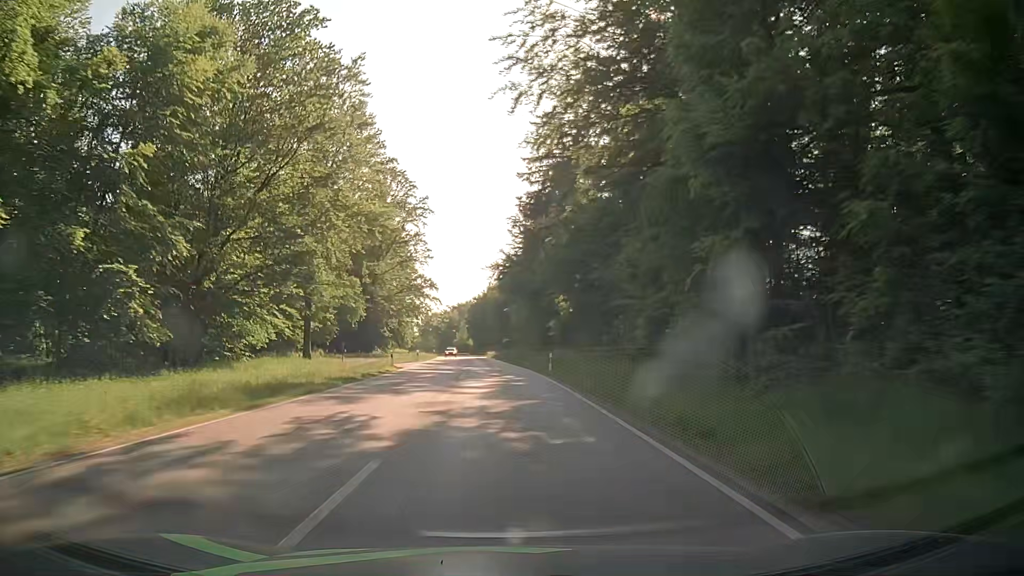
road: secondary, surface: asphalt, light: Day
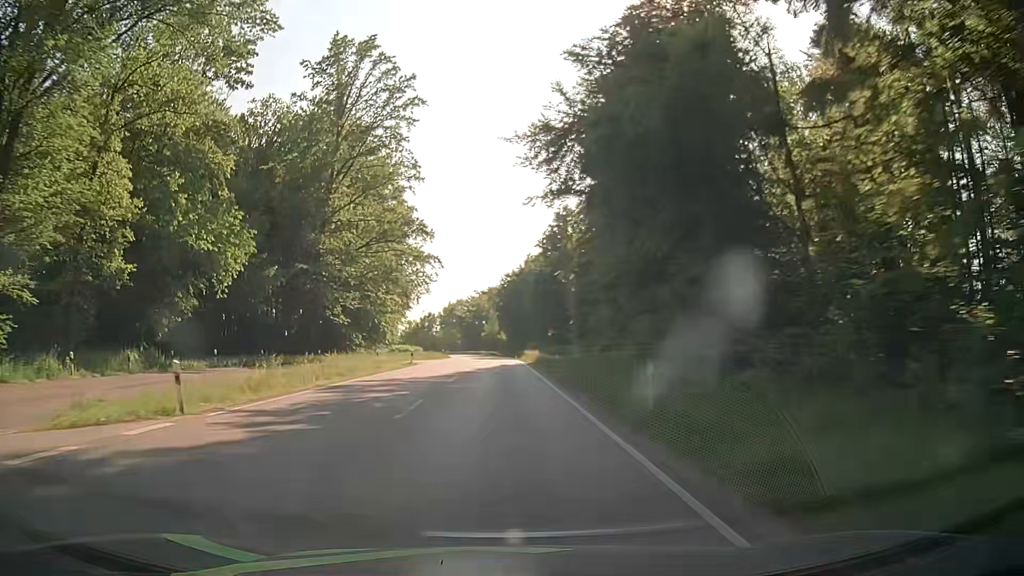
(-1.1, +51.4) m; -3°
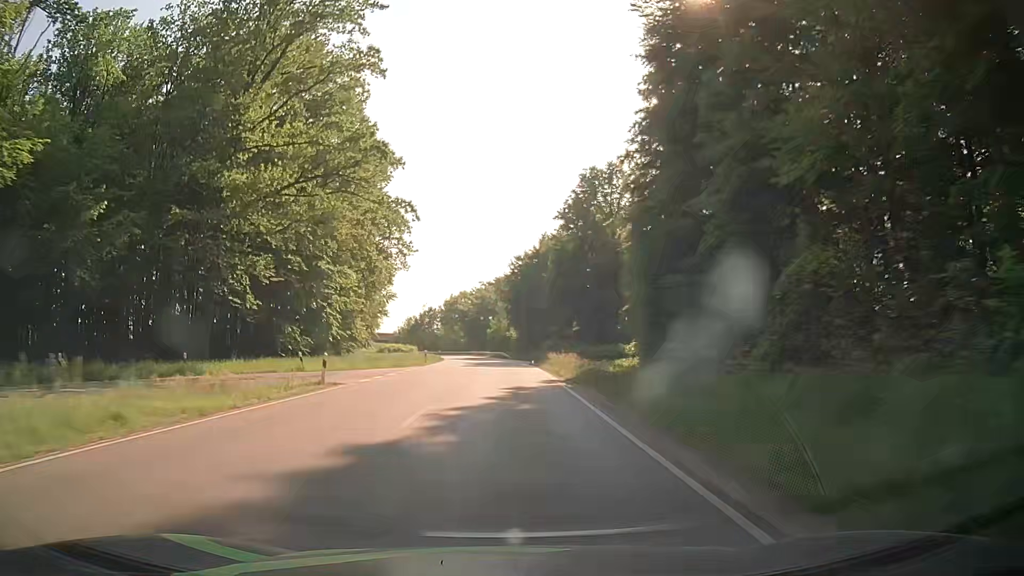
(-0.2, +25.2) m; -1°
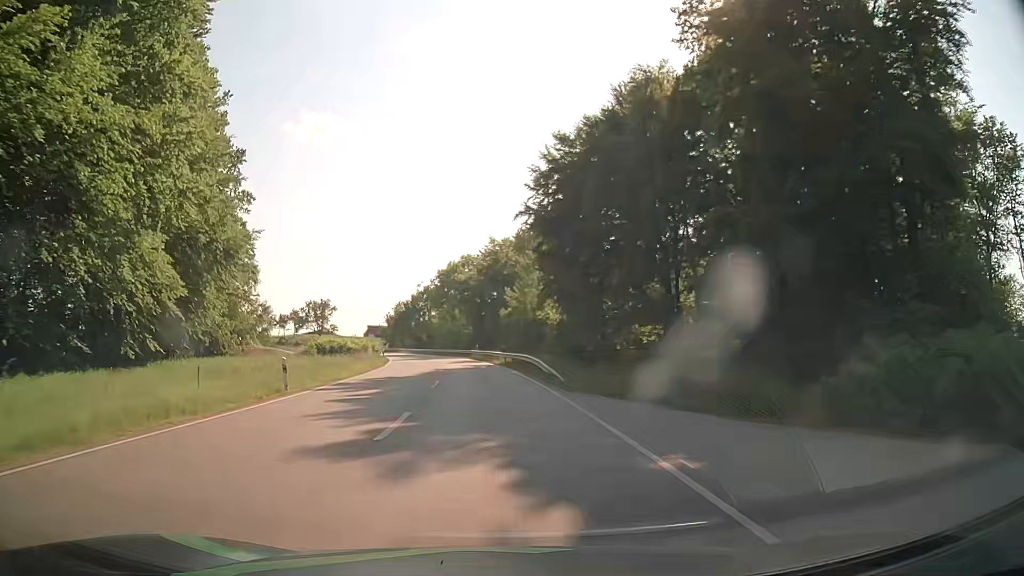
(-0.4, +61.0) m; -2°
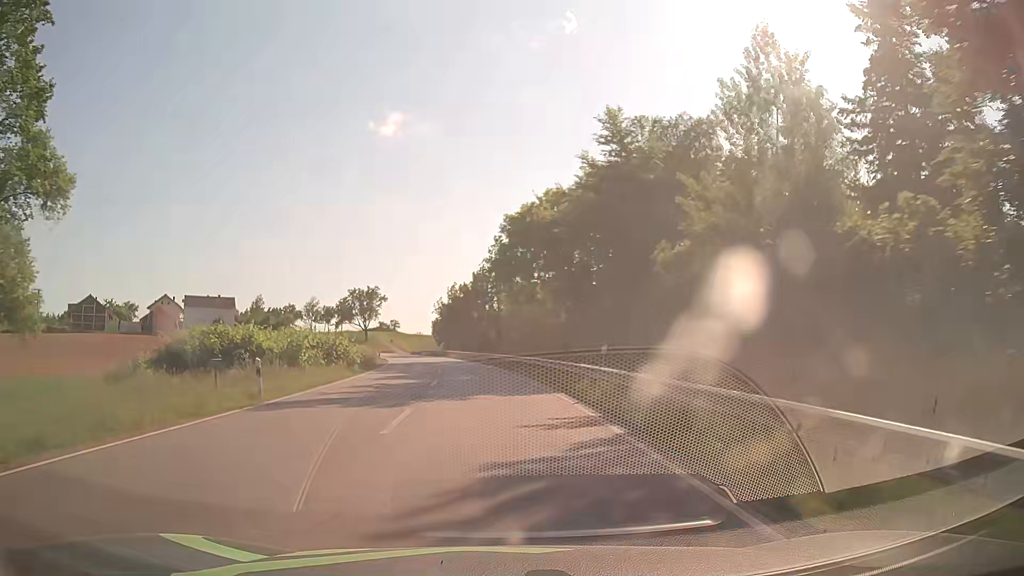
(-3.0, +47.3) m; -7°
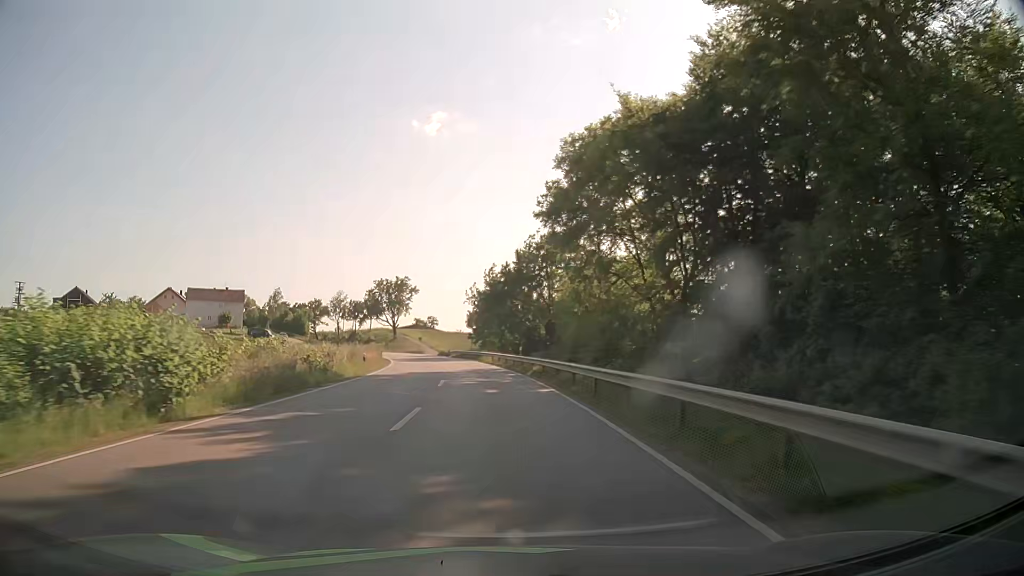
(-0.8, +23.6) m; -4°
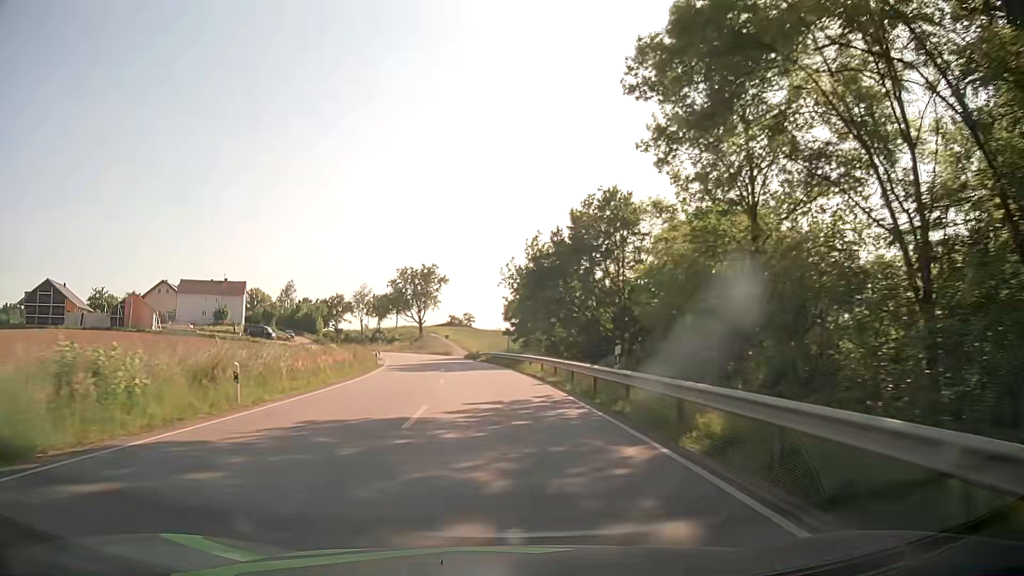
(-0.7, +23.7) m; -3°
